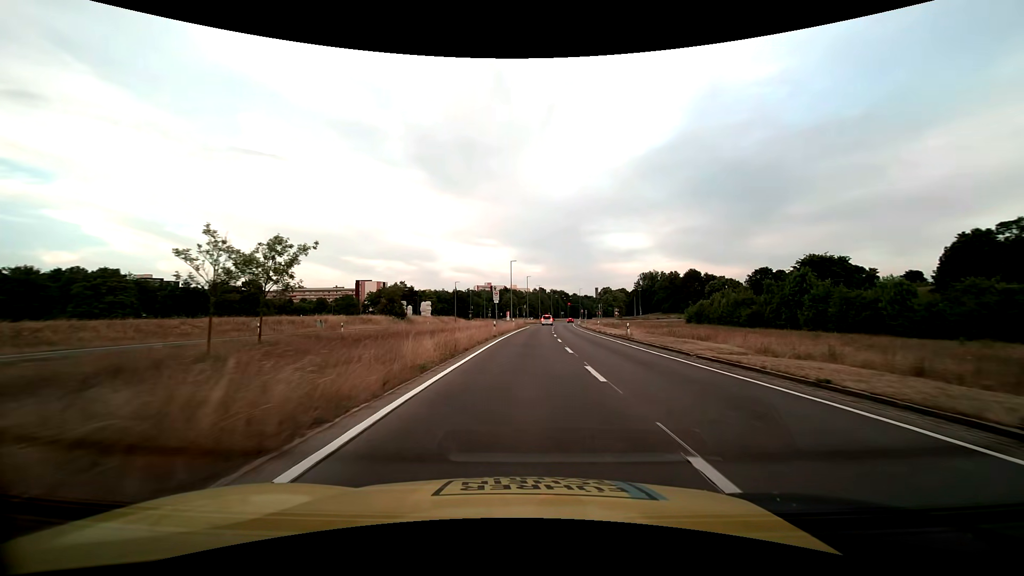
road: trunk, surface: asphalt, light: Day
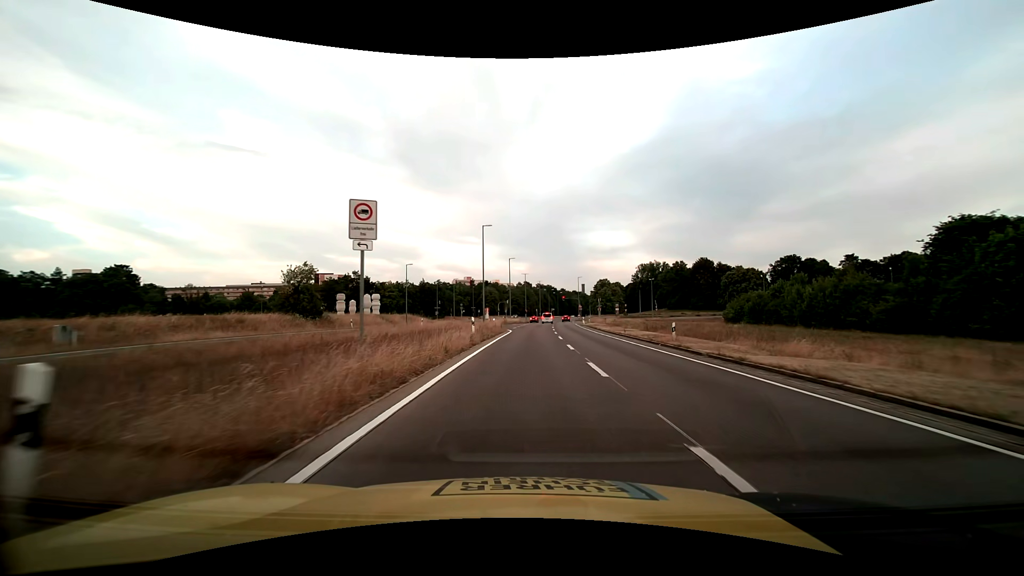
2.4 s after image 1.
(+0.6, +35.6) m; +2°
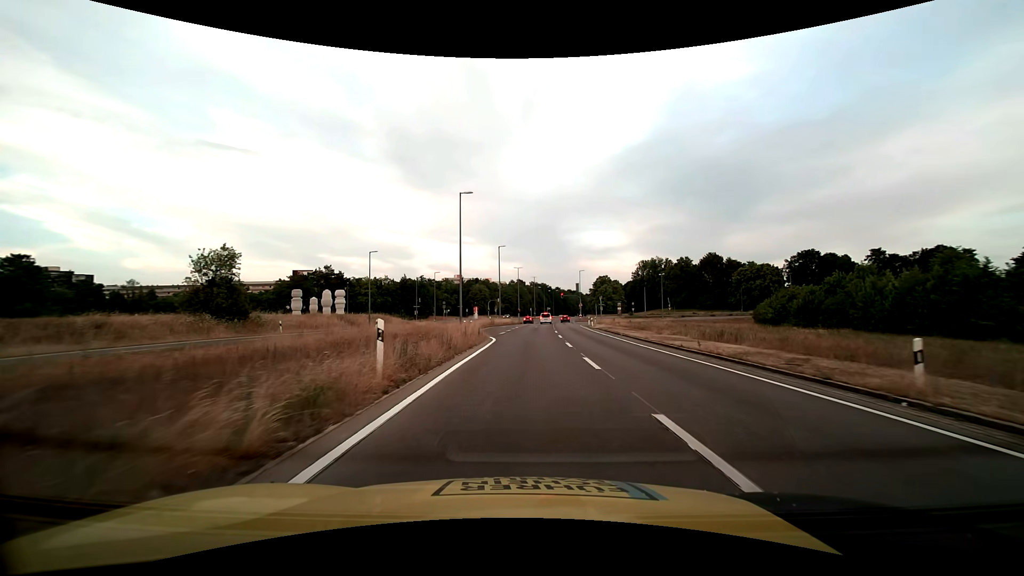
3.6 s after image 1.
(+0.1, +16.4) m; +1°
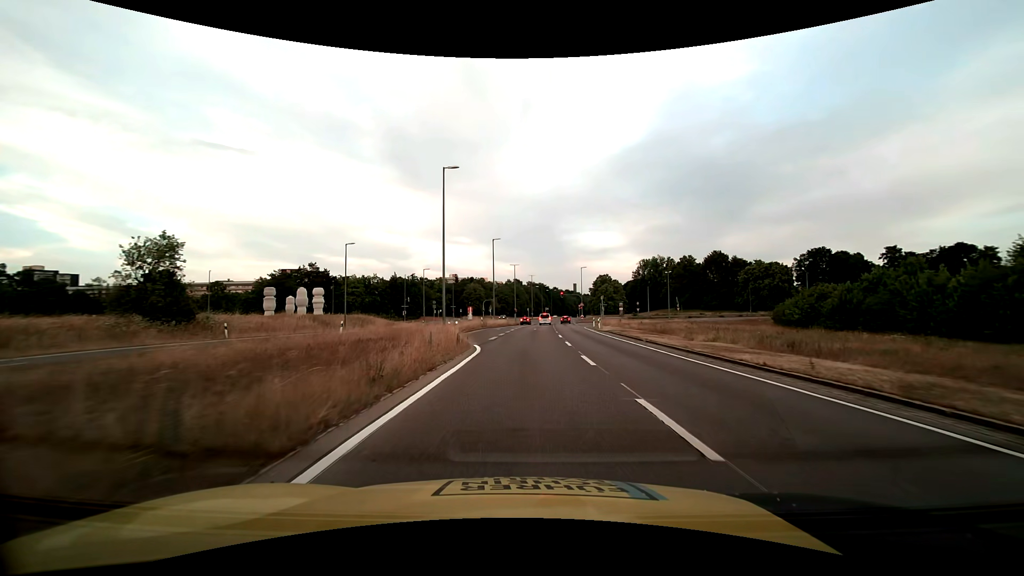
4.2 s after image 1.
(0.0, +7.8) m; 0°
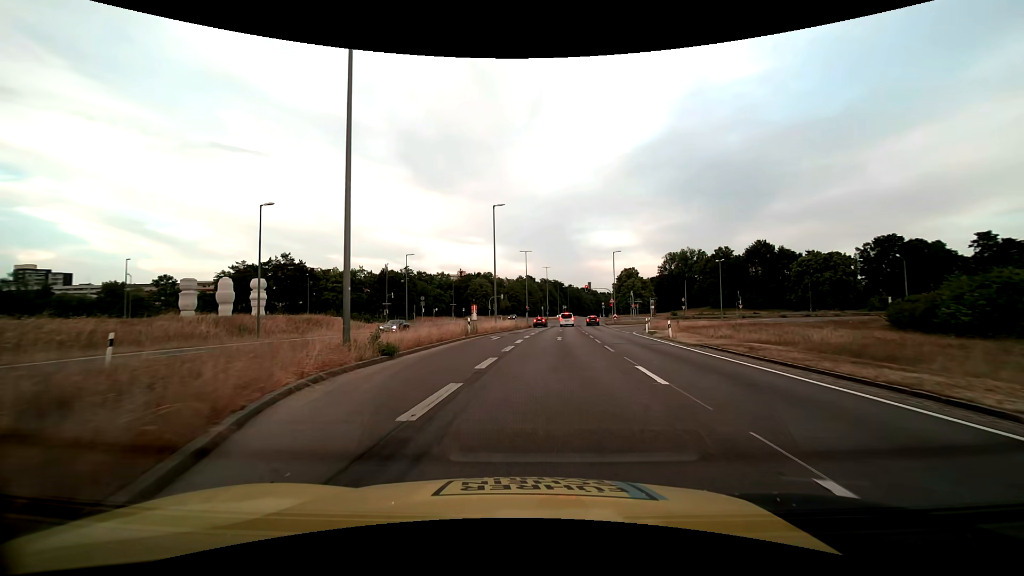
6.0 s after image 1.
(-0.1, +21.6) m; -1°
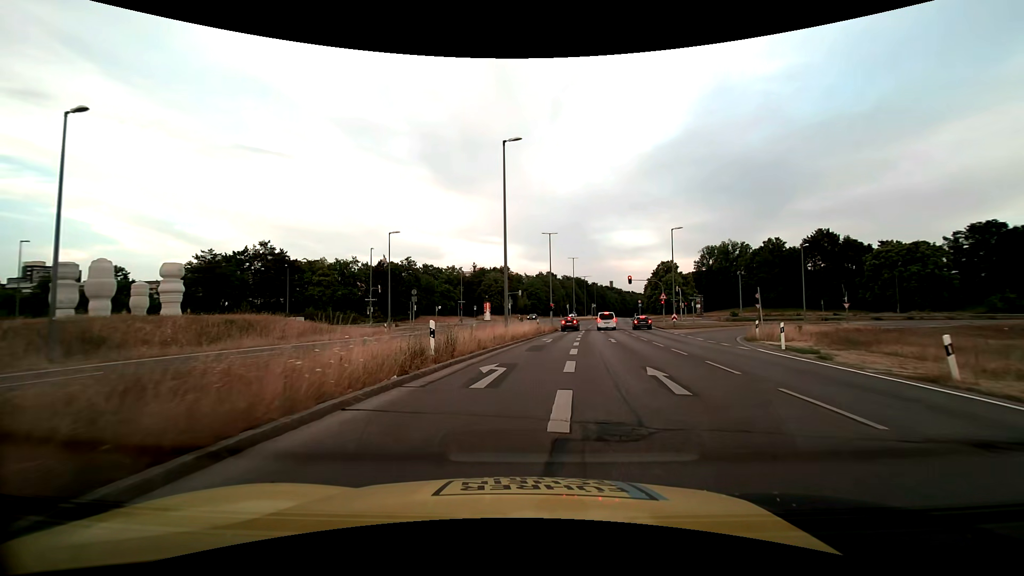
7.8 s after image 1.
(-0.4, +18.2) m; -2°
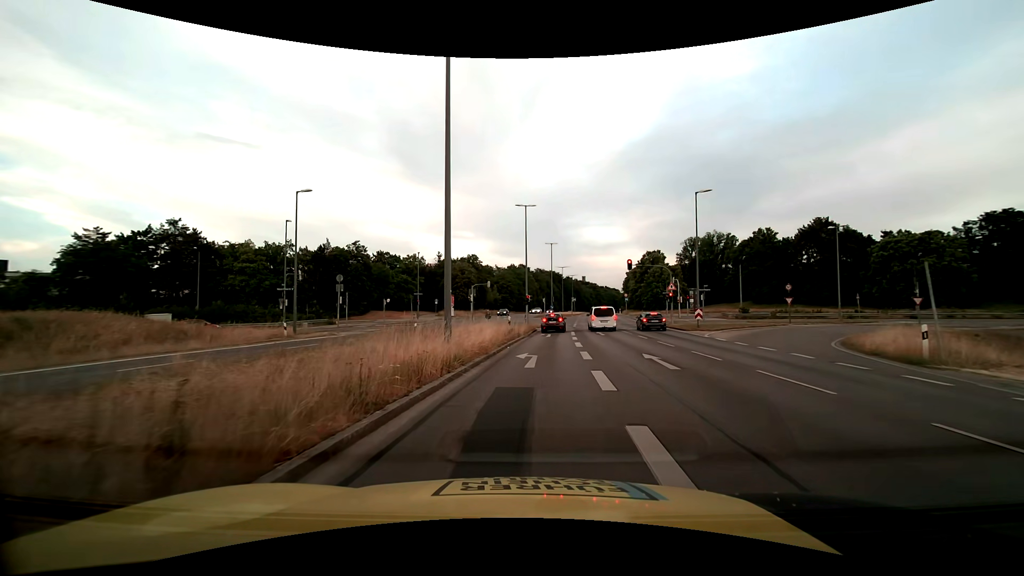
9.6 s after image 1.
(+0.3, +14.7) m; +3°
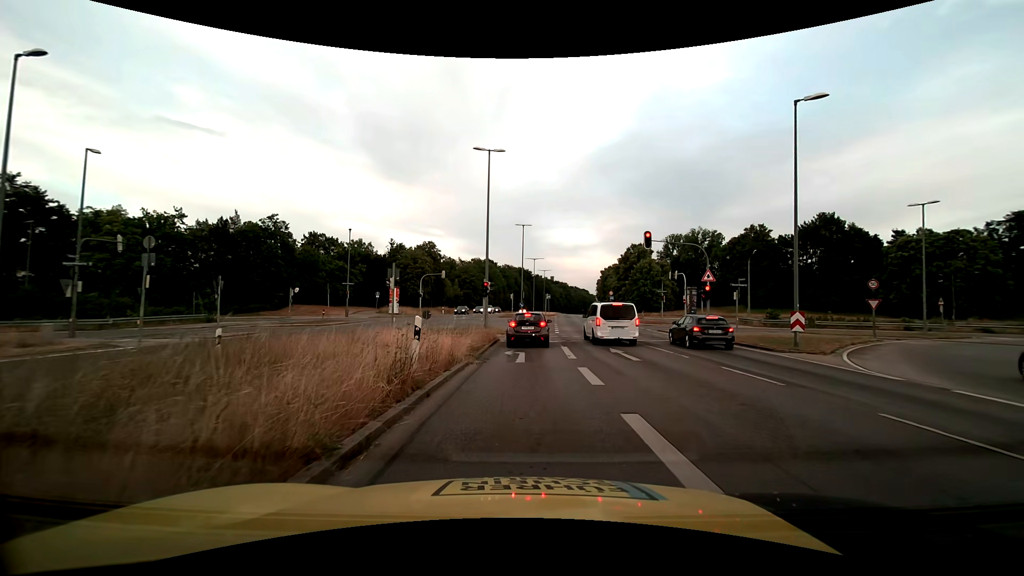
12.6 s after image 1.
(+0.6, +17.1) m; +4°
(0, +10) (0, +20) (+1, +30) (0, +40) (-3, +49) (-11, +55) (-21, +57) (-30, +54) (-39, +50) (-48, +45) m
